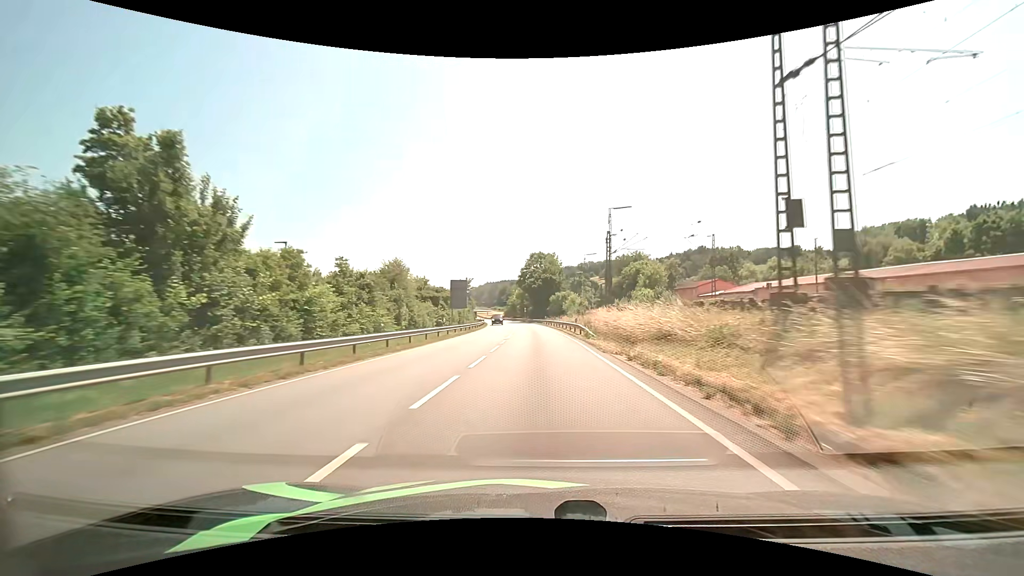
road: primary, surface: asphalt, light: Day
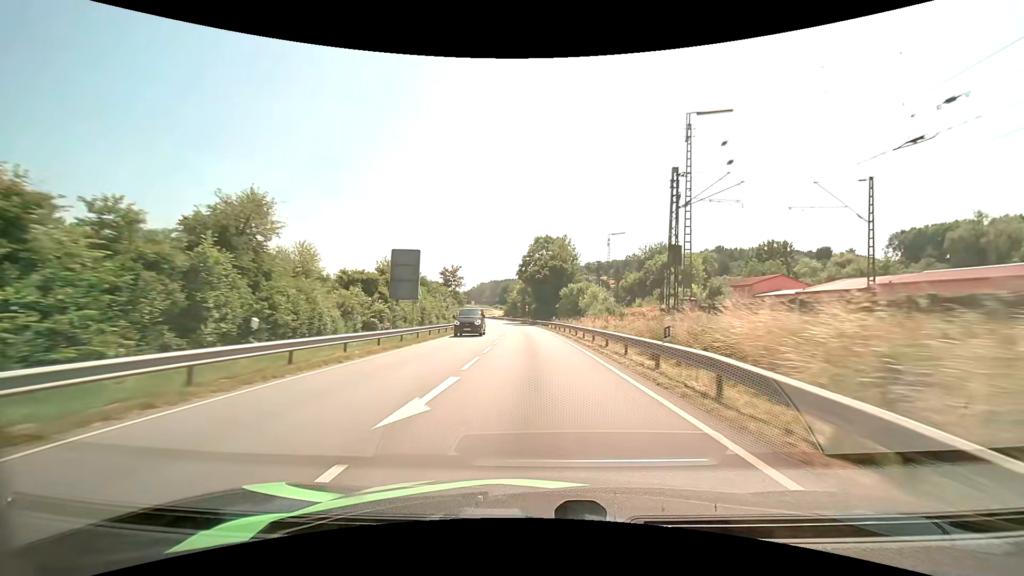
(-0.1, +24.8) m; -1°
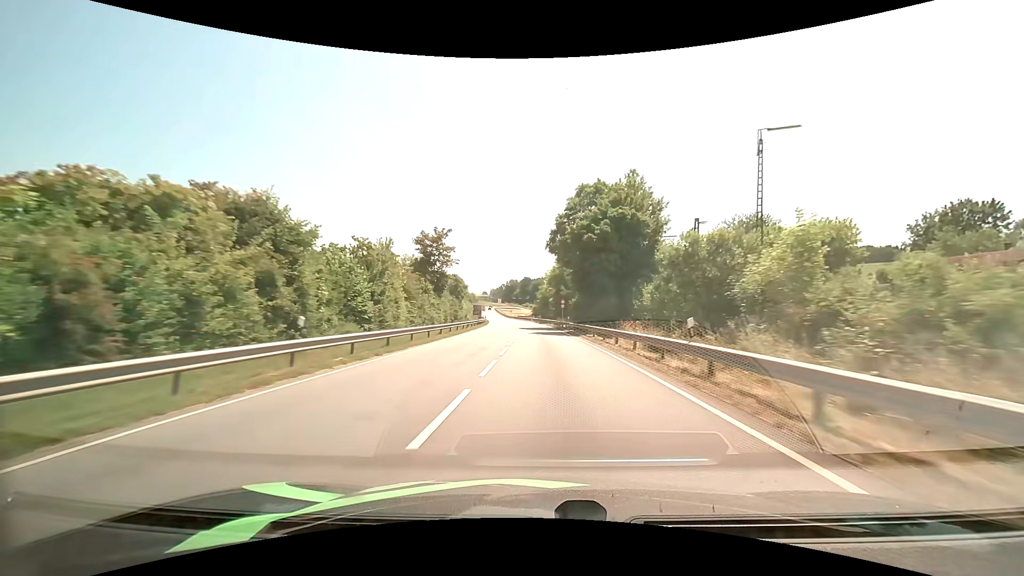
(-1.0, +37.7) m; -3°
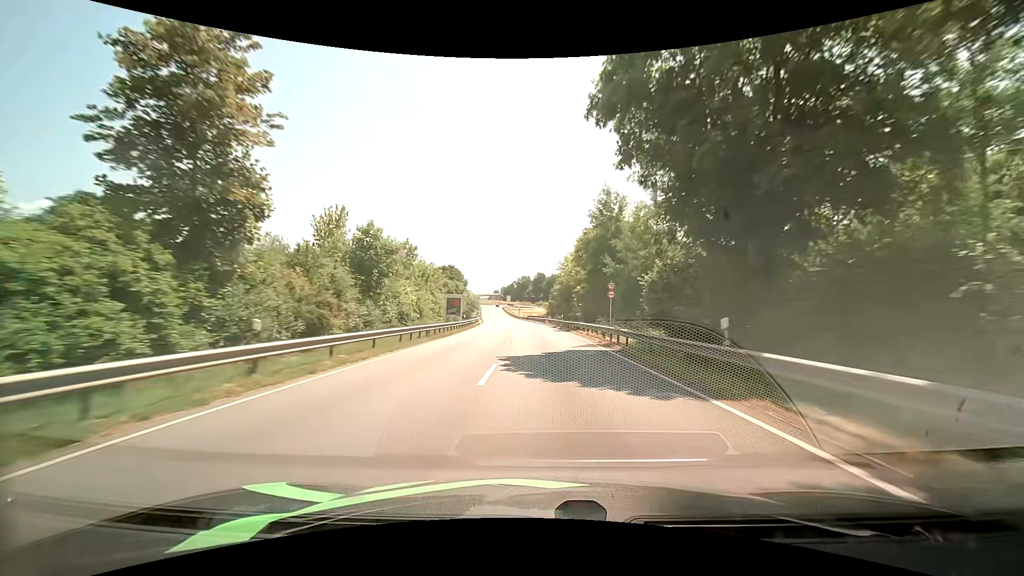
(-0.6, +38.2) m; -2°
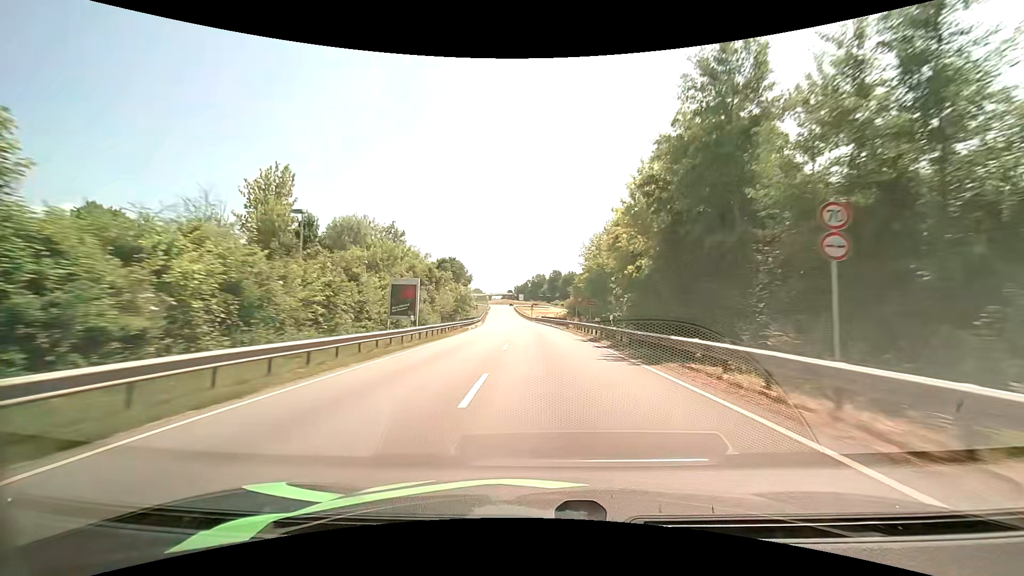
(-0.4, +25.3) m; -1°
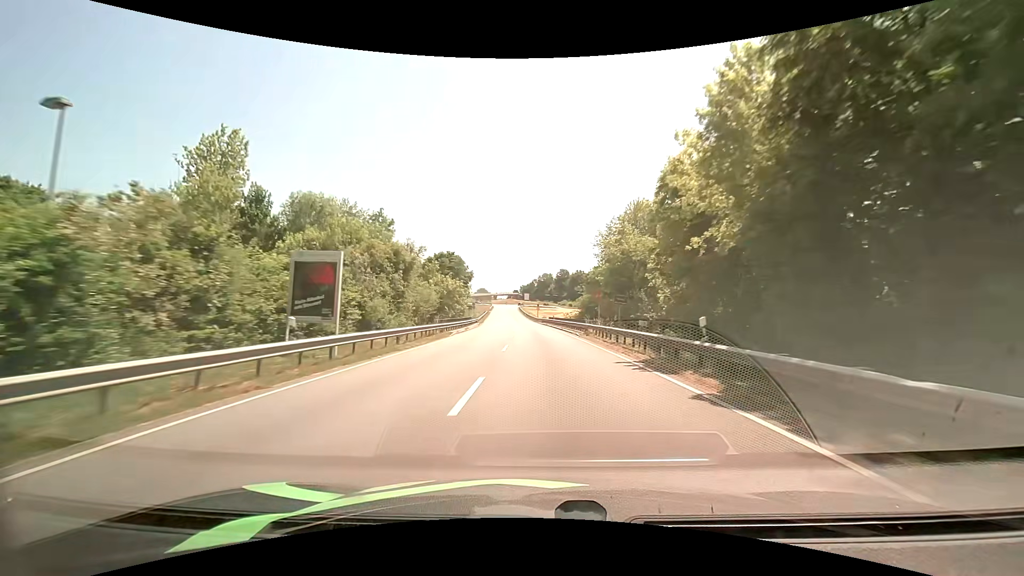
(-0.1, +12.6) m; -1°
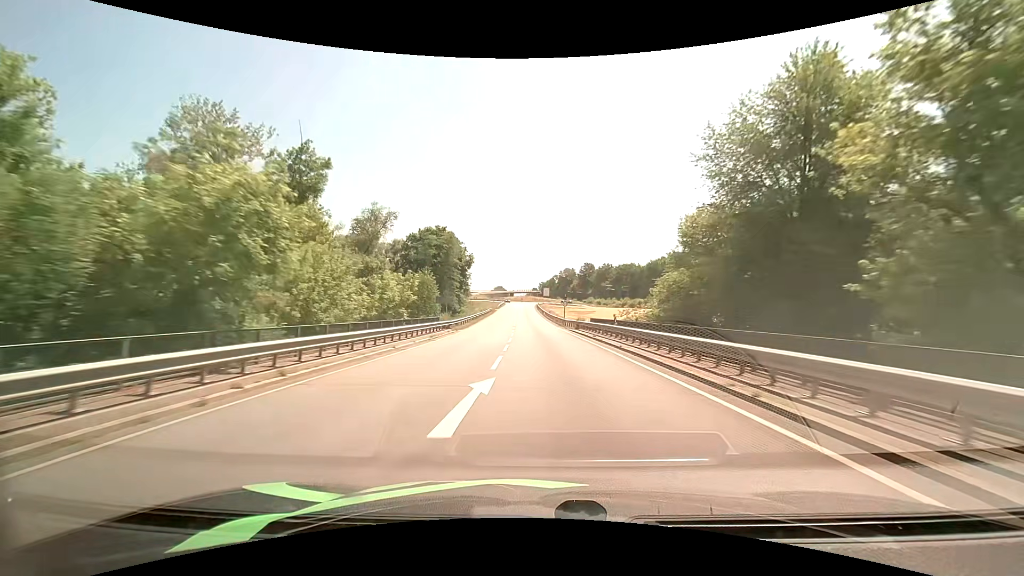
(-0.7, +37.2) m; -2°
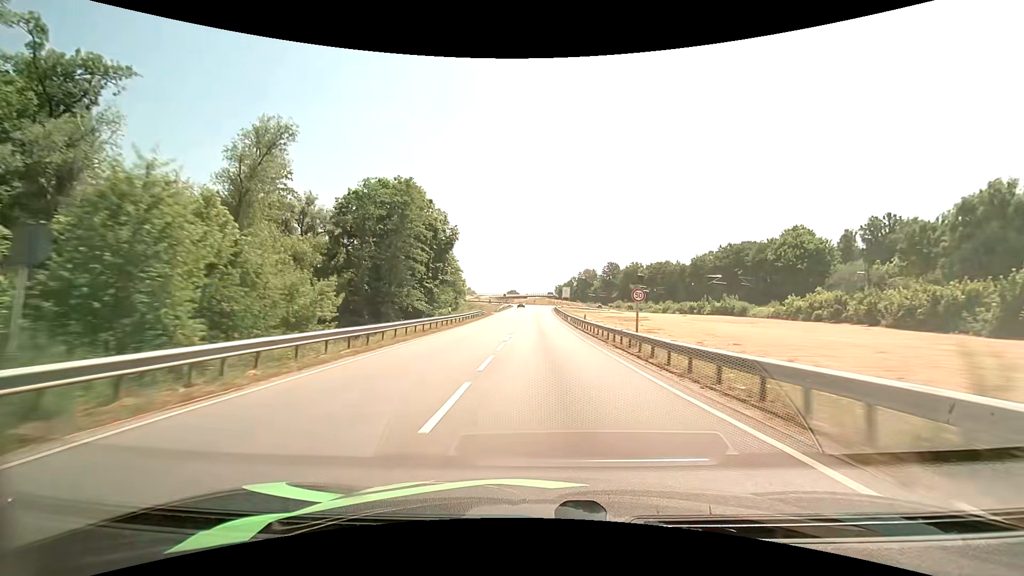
(-0.6, +36.4) m; -2°
(0, +10) (0, +20) (0, +30) (0, +40) (0, +50) (0, +60) (0, +70) (0, +80) (0, +90) (0, +100) m
